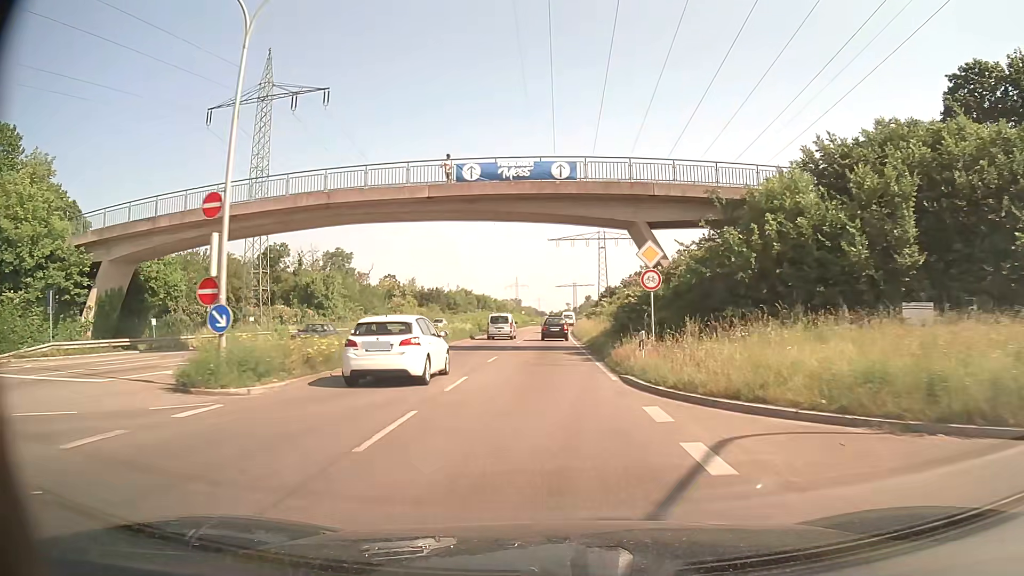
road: primary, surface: asphalt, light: Day
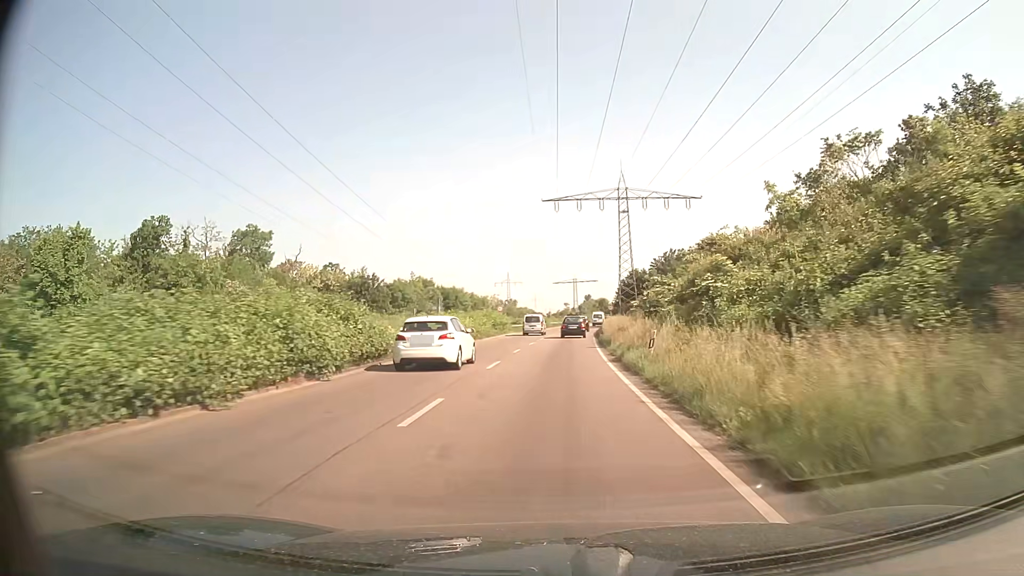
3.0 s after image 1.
(-0.2, +49.4) m; 0°
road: trunk
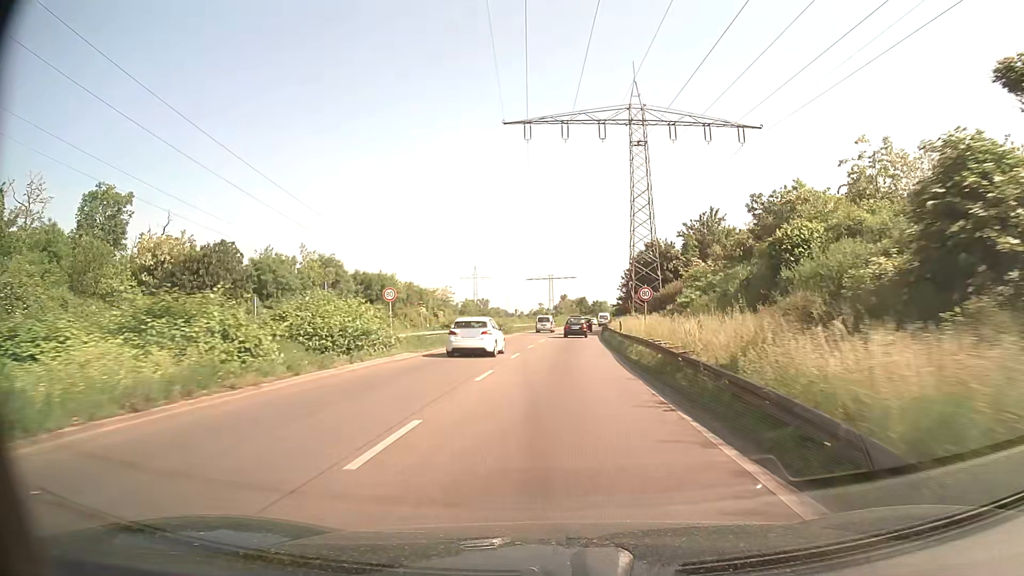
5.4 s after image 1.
(+0.7, +39.5) m; +2°
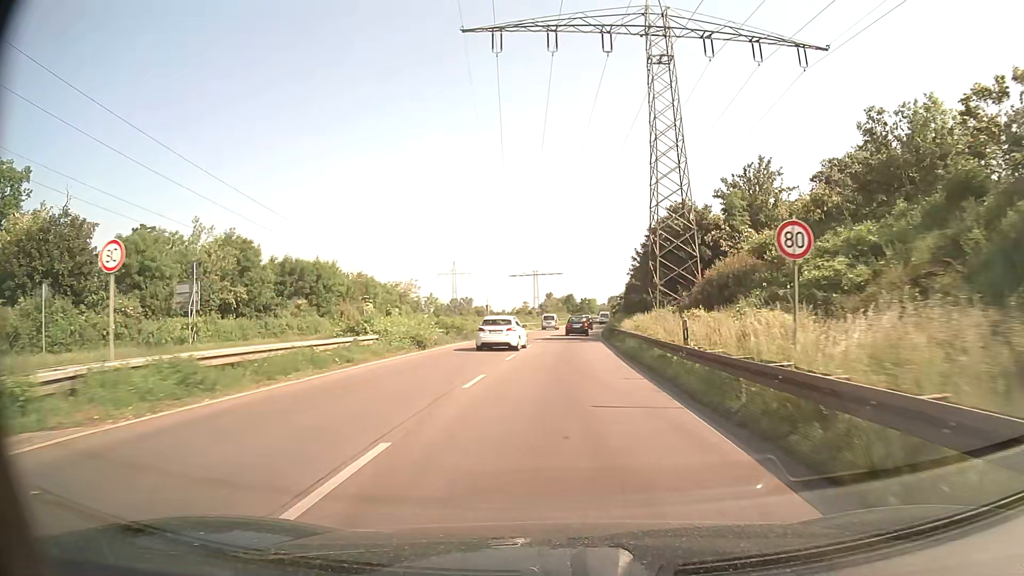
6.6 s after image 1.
(+0.2, +19.8) m; +1°
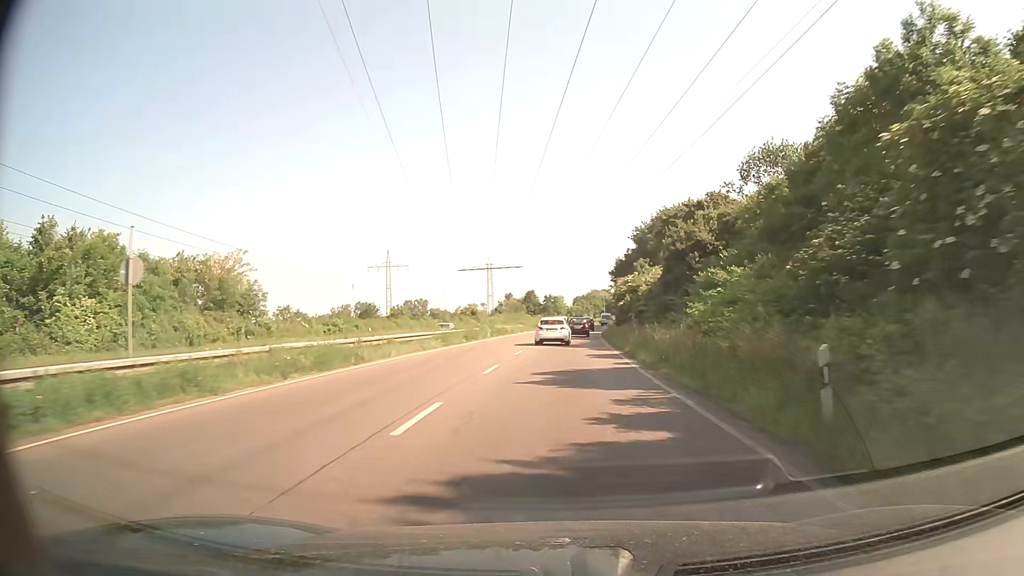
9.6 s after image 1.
(+1.4, +50.6) m; +3°
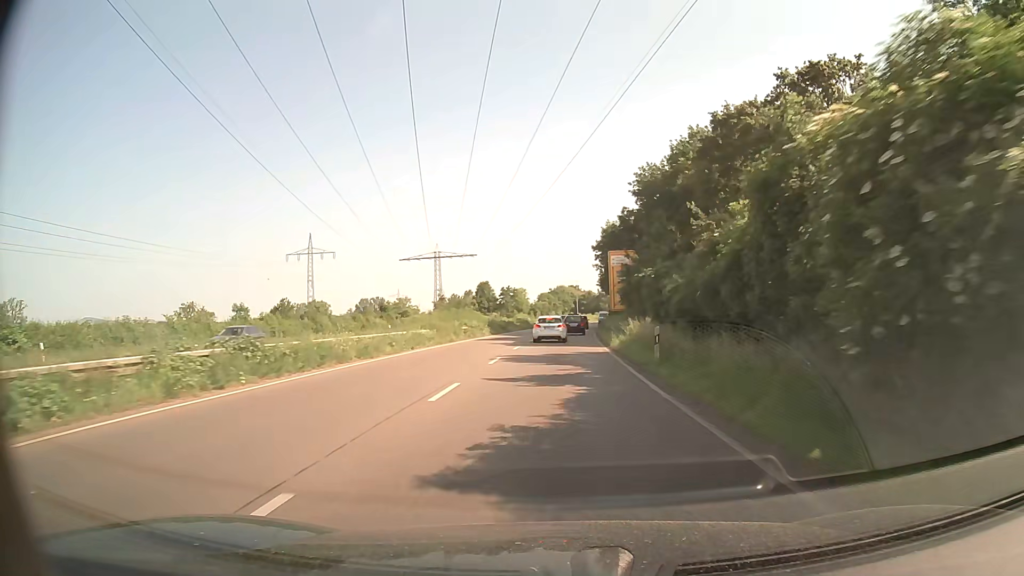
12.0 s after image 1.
(+1.2, +41.7) m; +3°
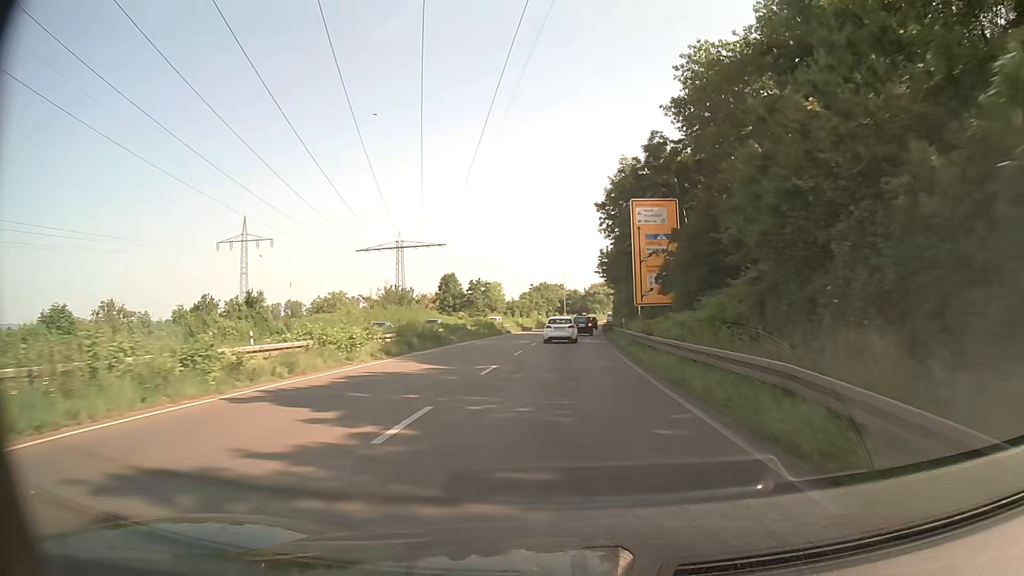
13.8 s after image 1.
(+0.3, +30.7) m; +1°
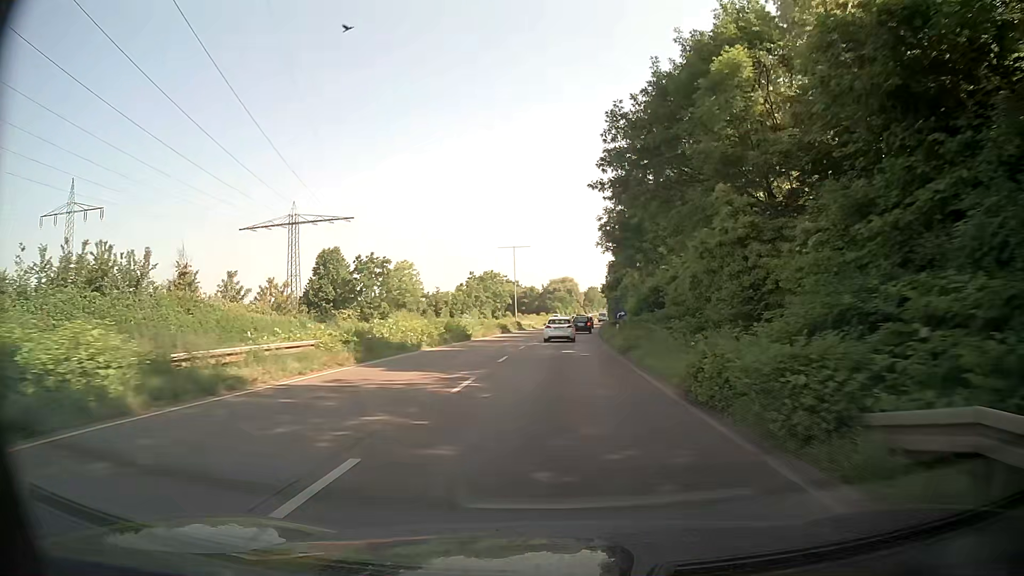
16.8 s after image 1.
(+1.4, +48.6) m; +4°
(0, +10) (0, +20) (0, +30) (+1, +40) (+1, +50) (+2, +60) (+3, +70) (+3, +80) (+4, +90) (+5, +100) m
